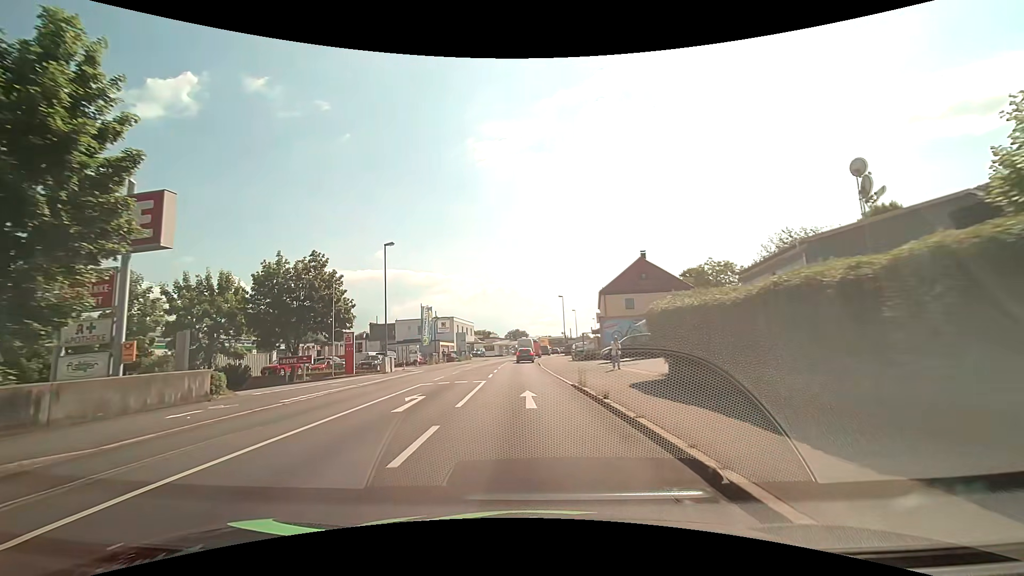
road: tertiary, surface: asphalt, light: Day
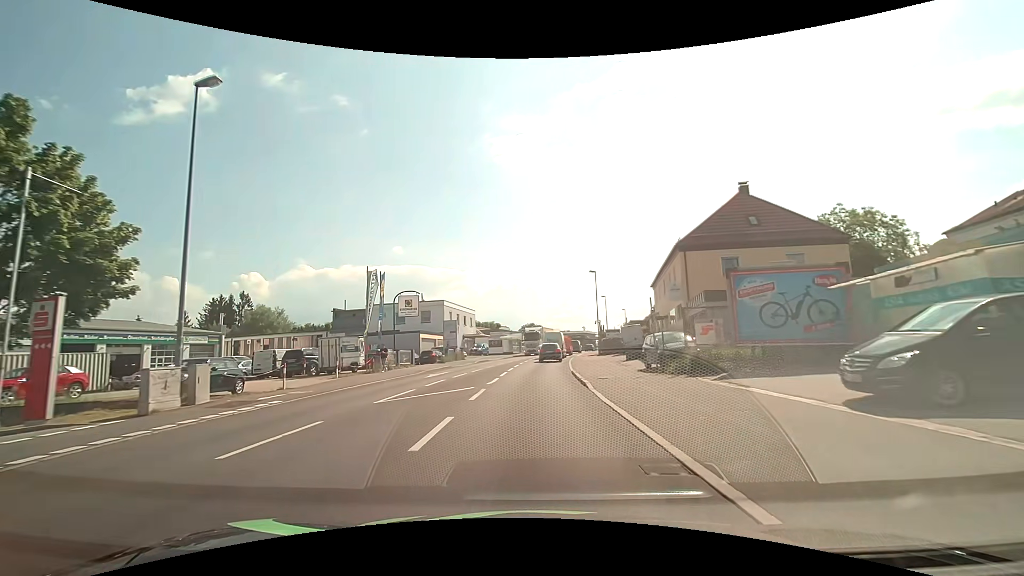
(-0.4, +24.4) m; -2°
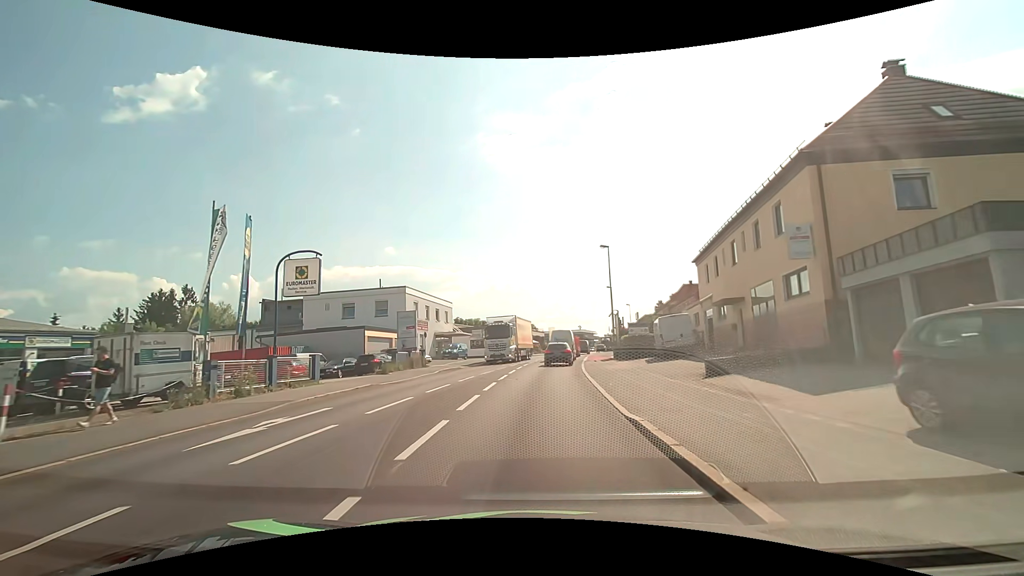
(+0.1, +15.9) m; +1°
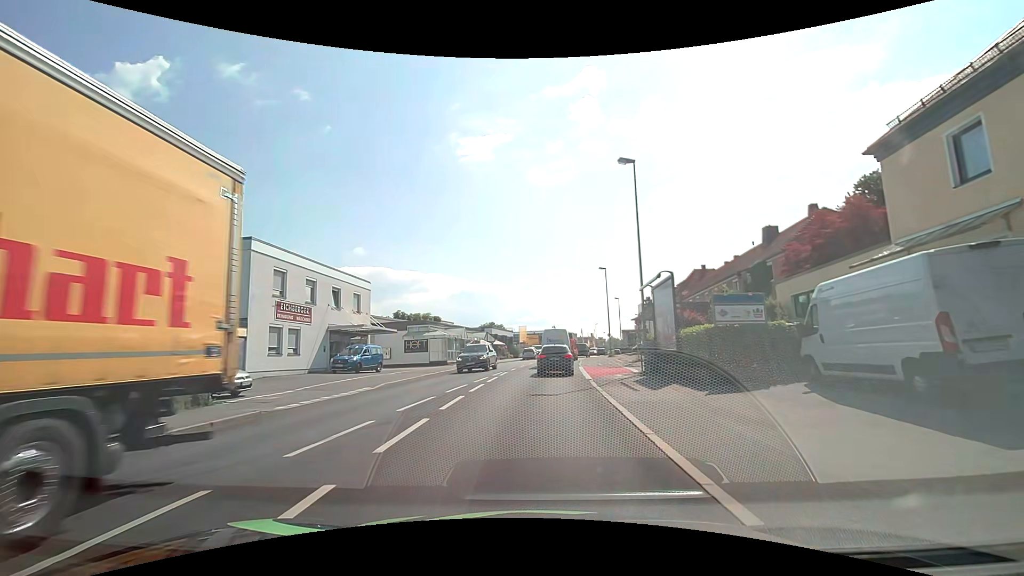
(+0.5, +22.1) m; +3°
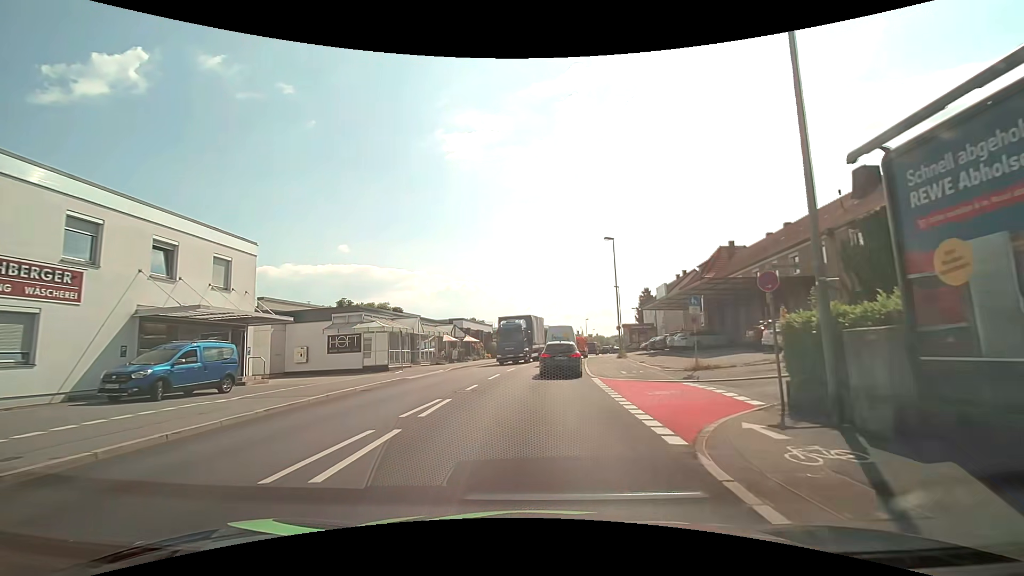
(+0.3, +14.9) m; +3°
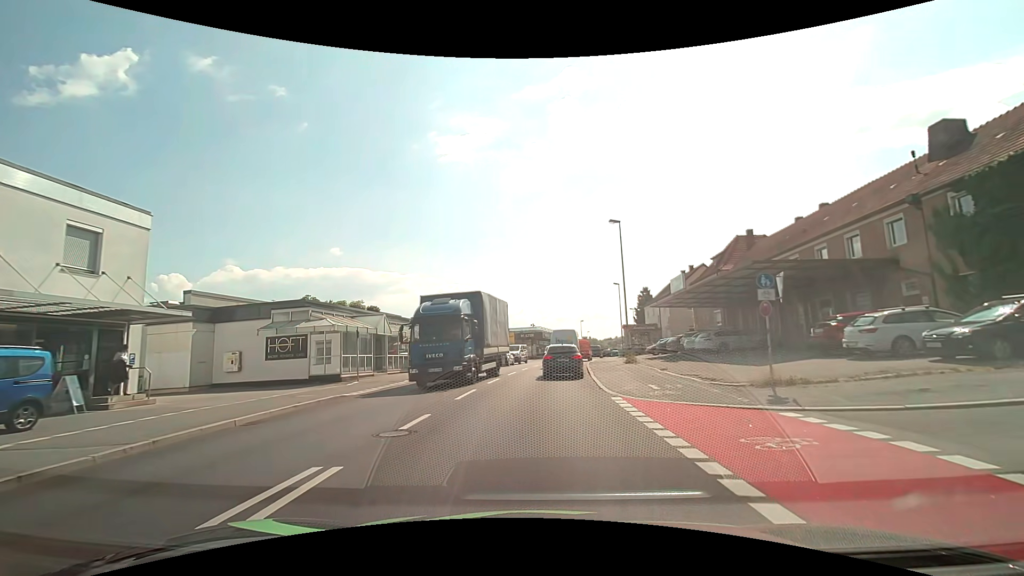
(0.0, +6.8) m; 0°
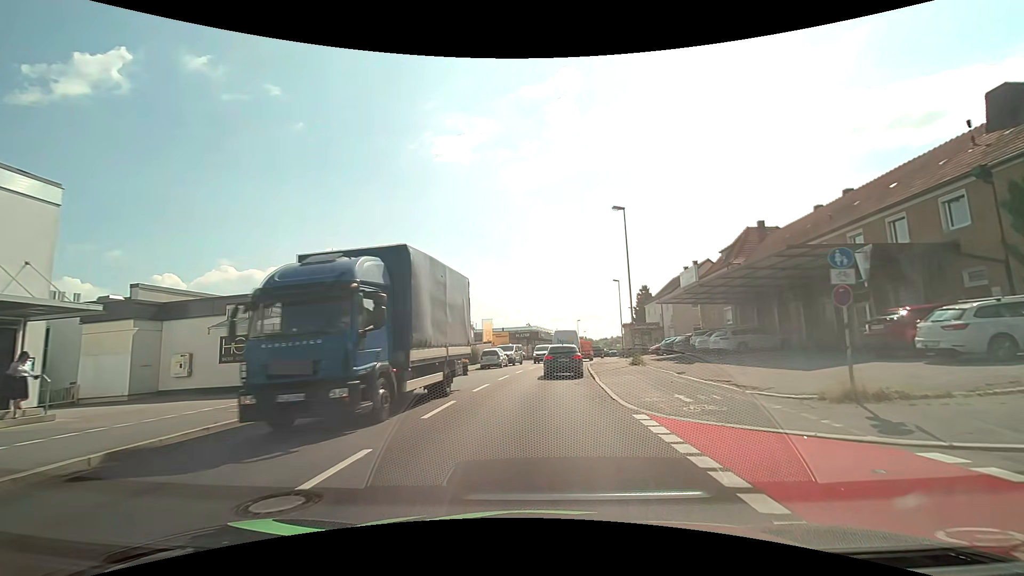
(0.0, +3.5) m; +1°
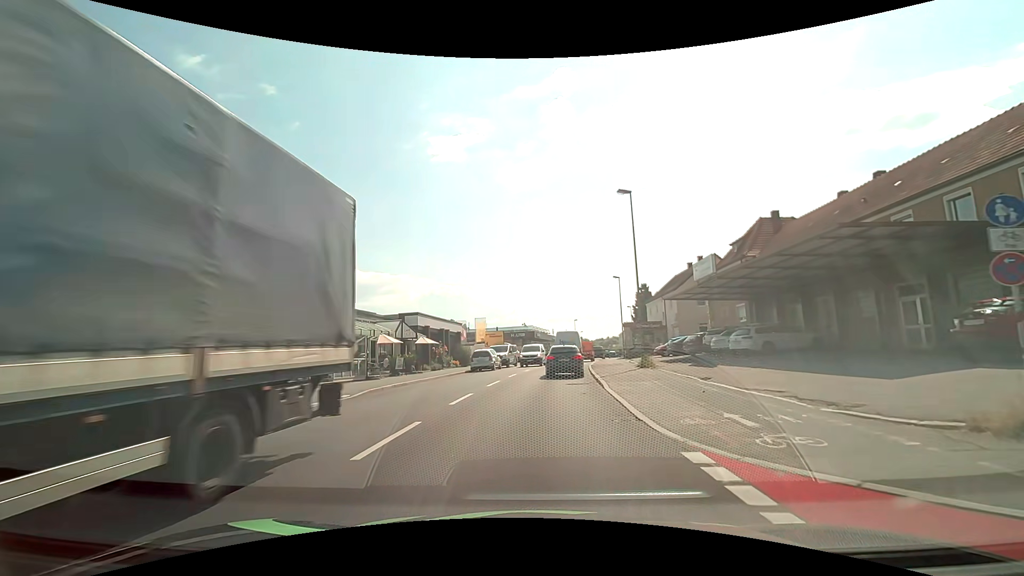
(0.0, +3.6) m; 0°
(0, +10) (+1, +20) (+1, +30) (+2, +40) (+4, +50) (+5, +60) (+7, +69) (+9, +79) (+12, +89) (+14, +99) m
